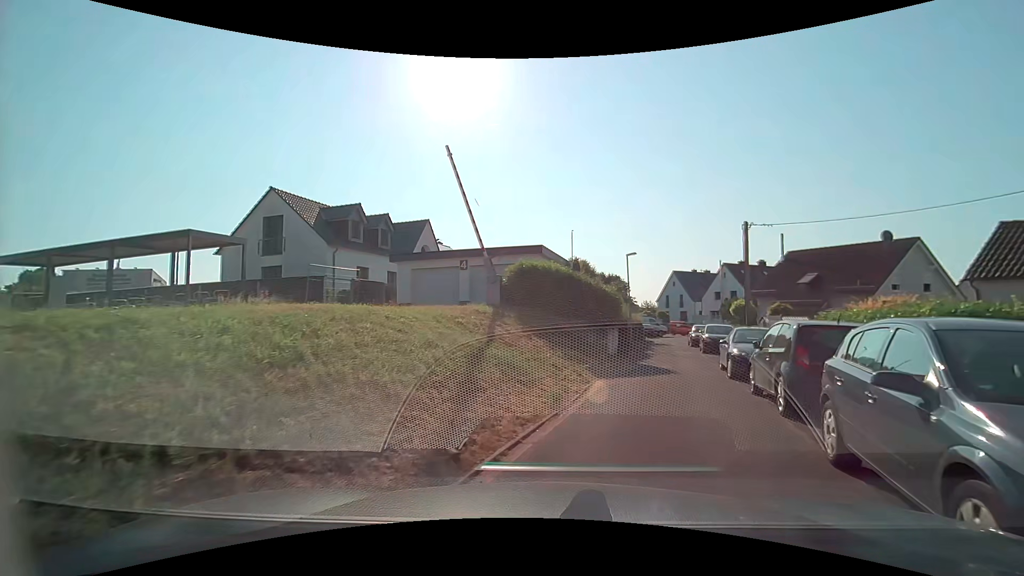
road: residential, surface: asphalt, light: Day
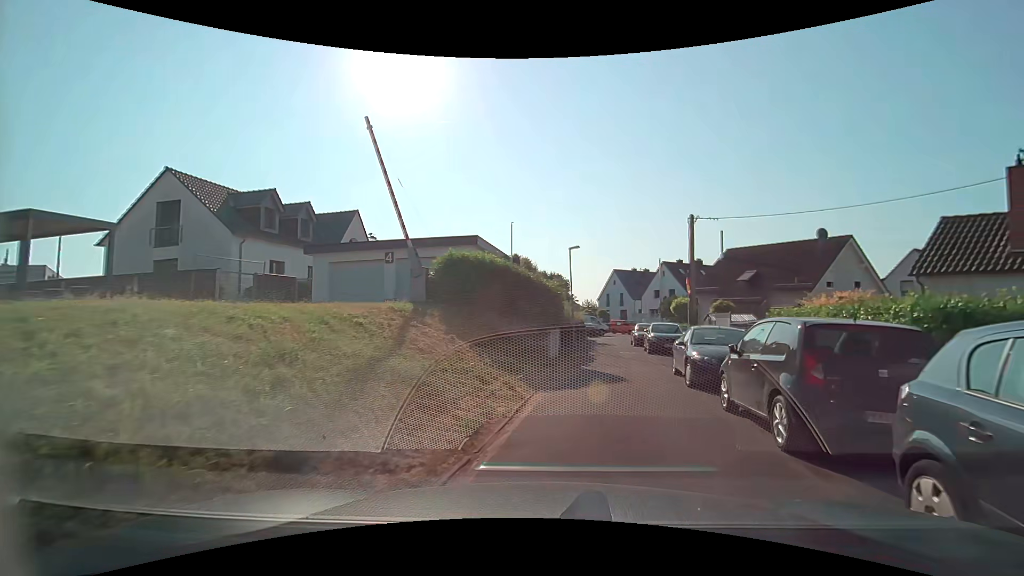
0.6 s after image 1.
(+0.2, +2.6) m; +7°
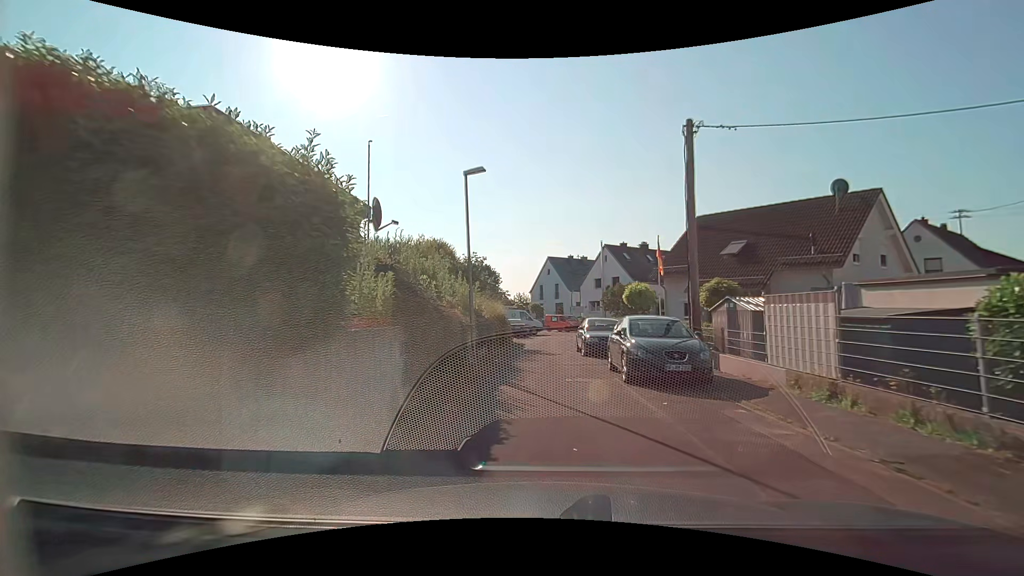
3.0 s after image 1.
(+1.5, +12.9) m; +7°
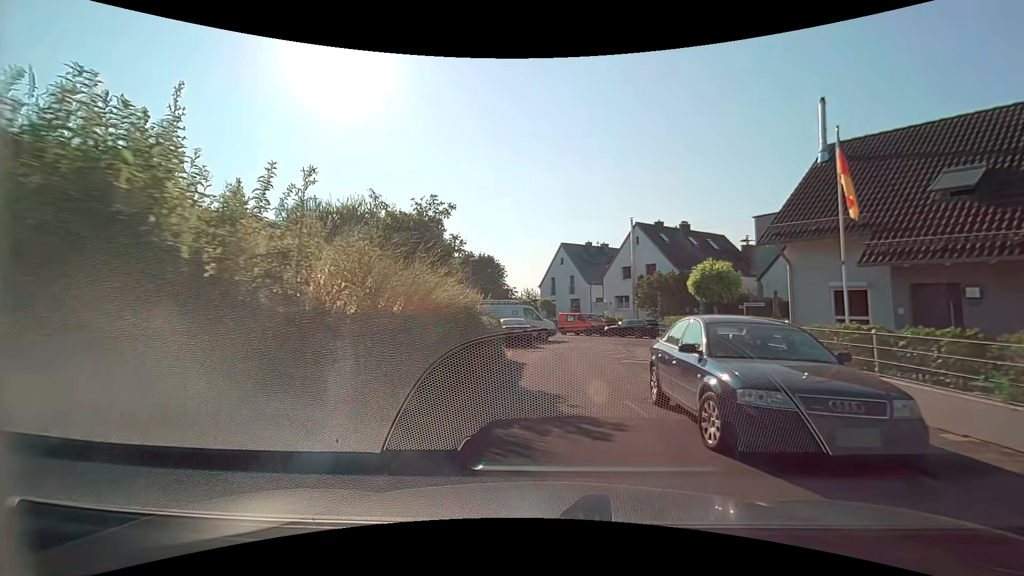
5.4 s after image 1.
(0.0, +13.0) m; 0°
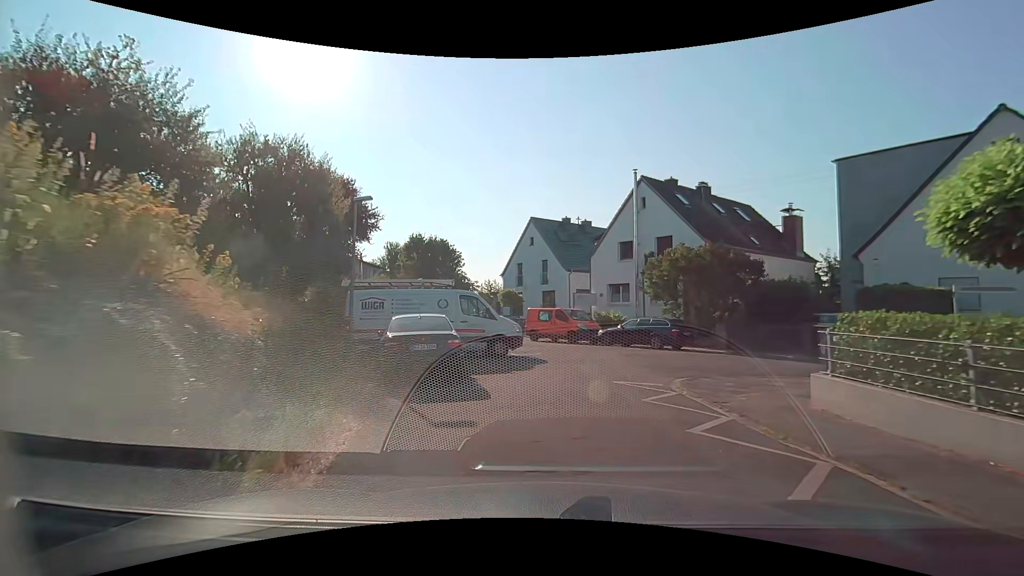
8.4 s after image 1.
(0.0, +14.9) m; +2°
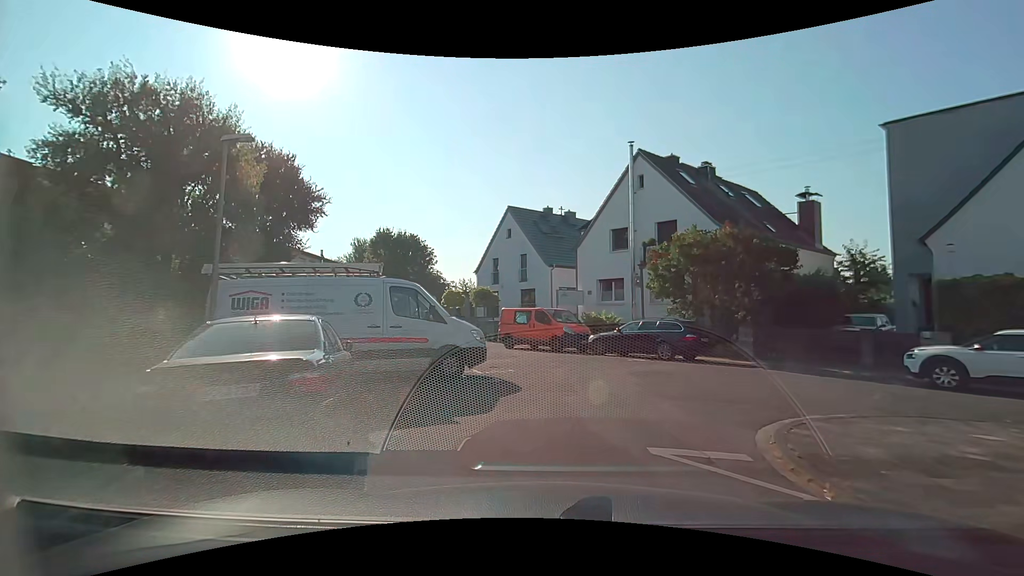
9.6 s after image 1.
(+0.1, +5.4) m; +2°
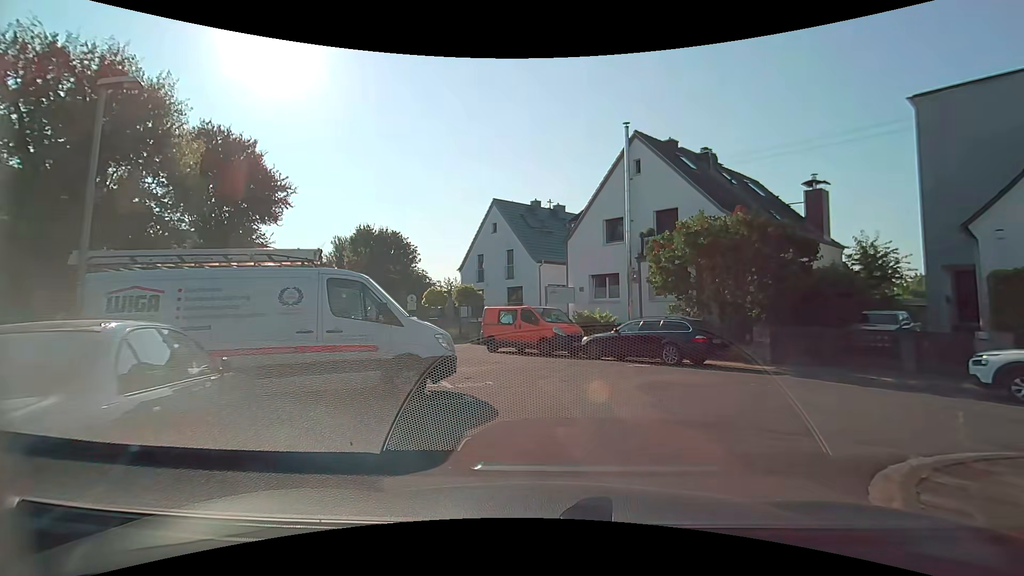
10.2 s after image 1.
(0.0, +2.5) m; 0°
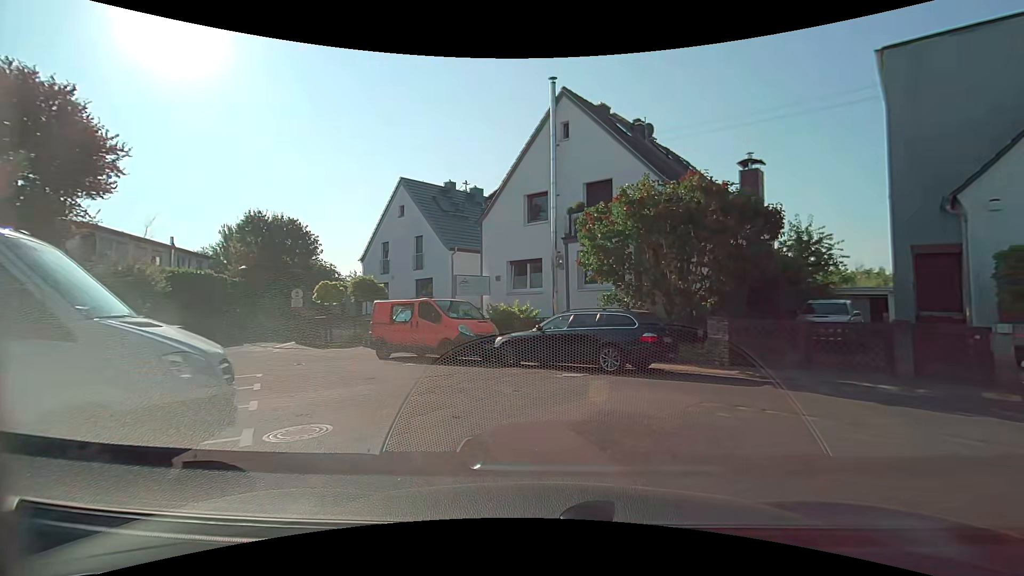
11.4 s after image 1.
(+0.3, +4.3) m; +9°
